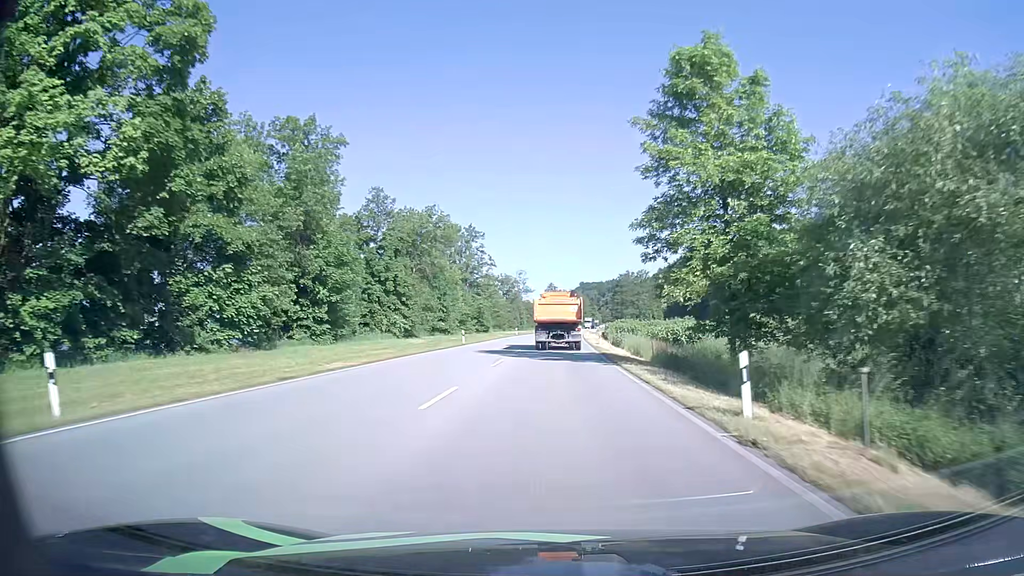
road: primary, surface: asphalt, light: Day
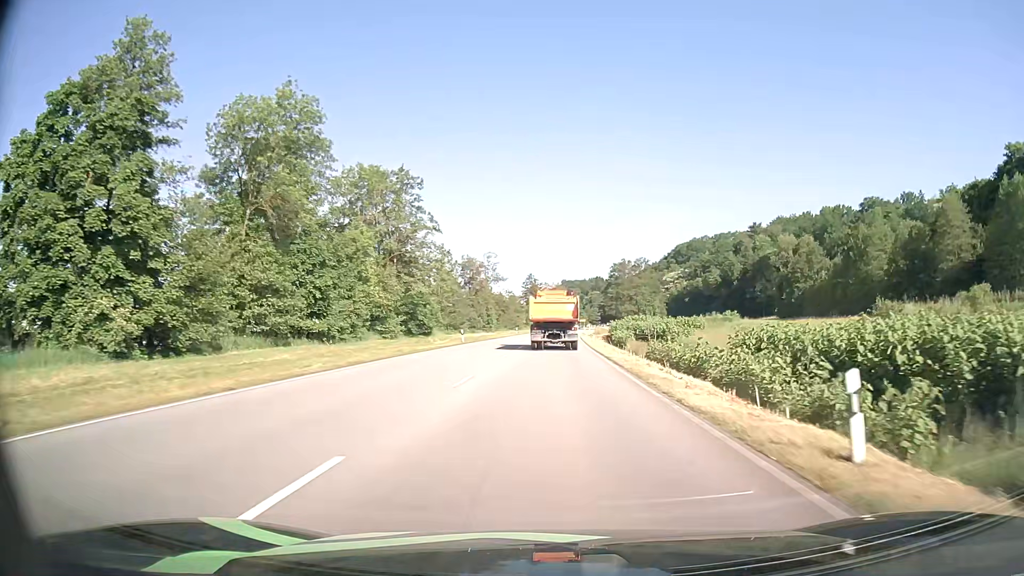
(+0.5, +43.9) m; +1°
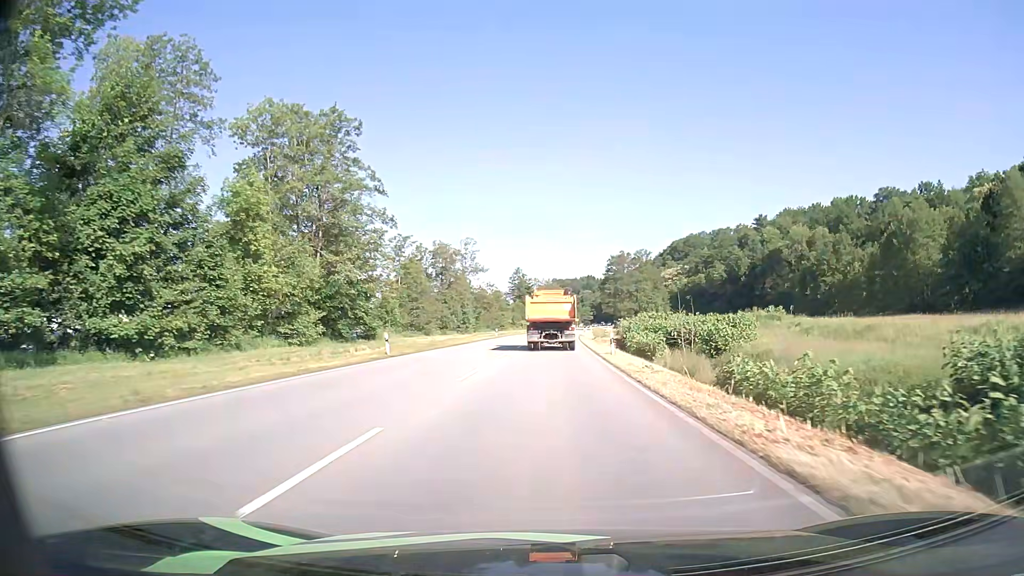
(+0.2, +22.2) m; +1°
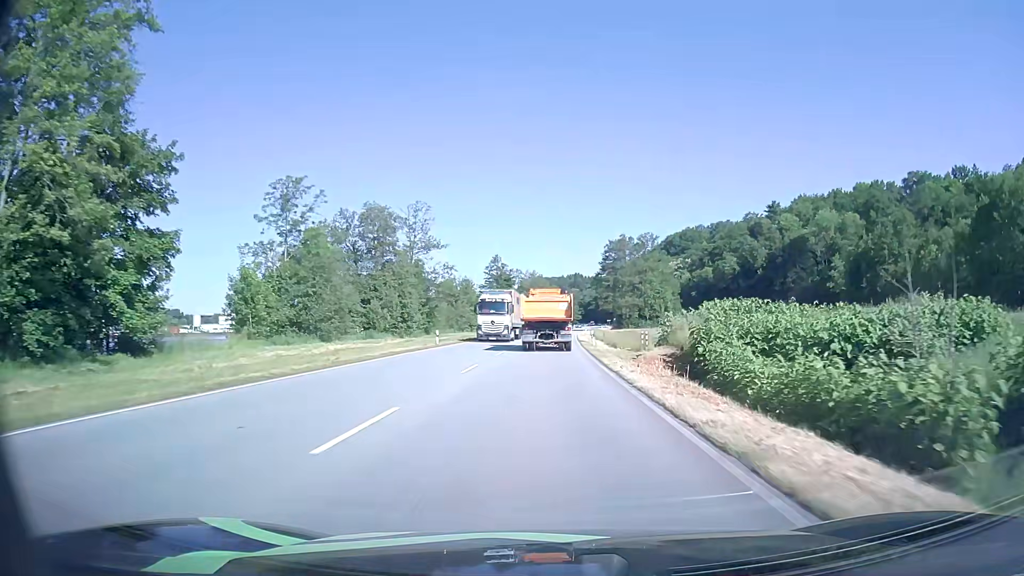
(+0.3, +33.6) m; +1°
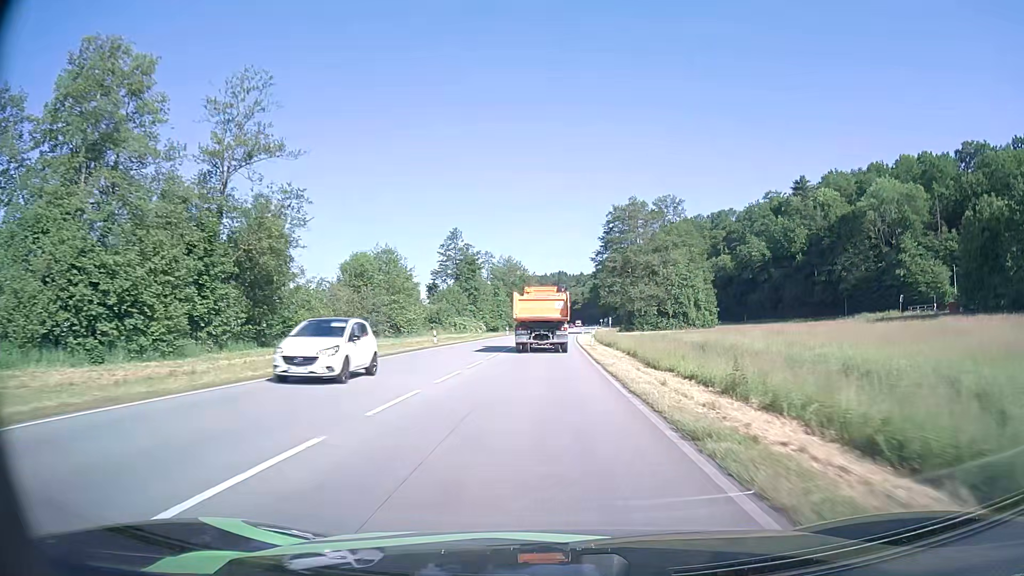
(+0.7, +45.3) m; +2°
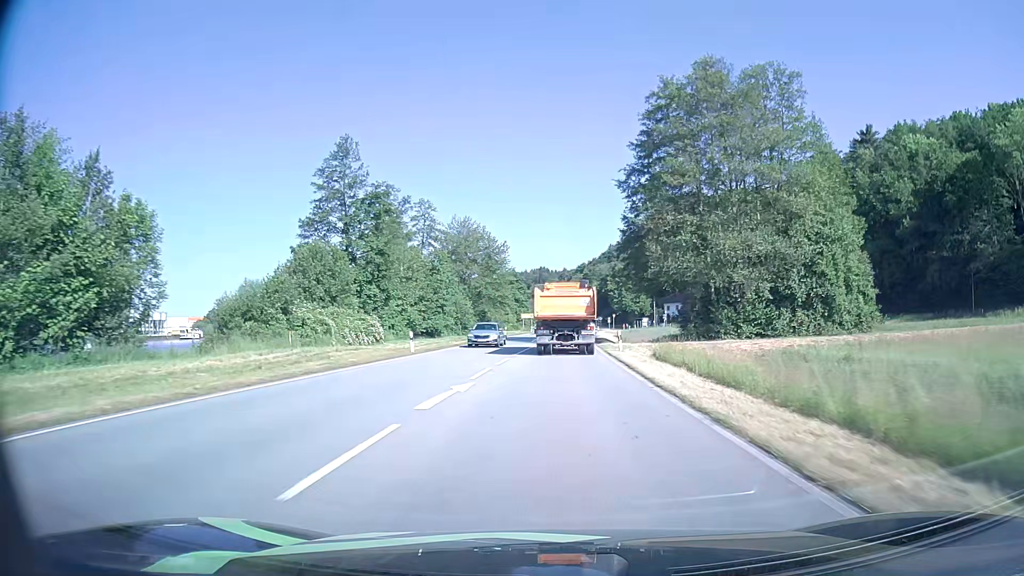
(+0.1, +57.2) m; +2°
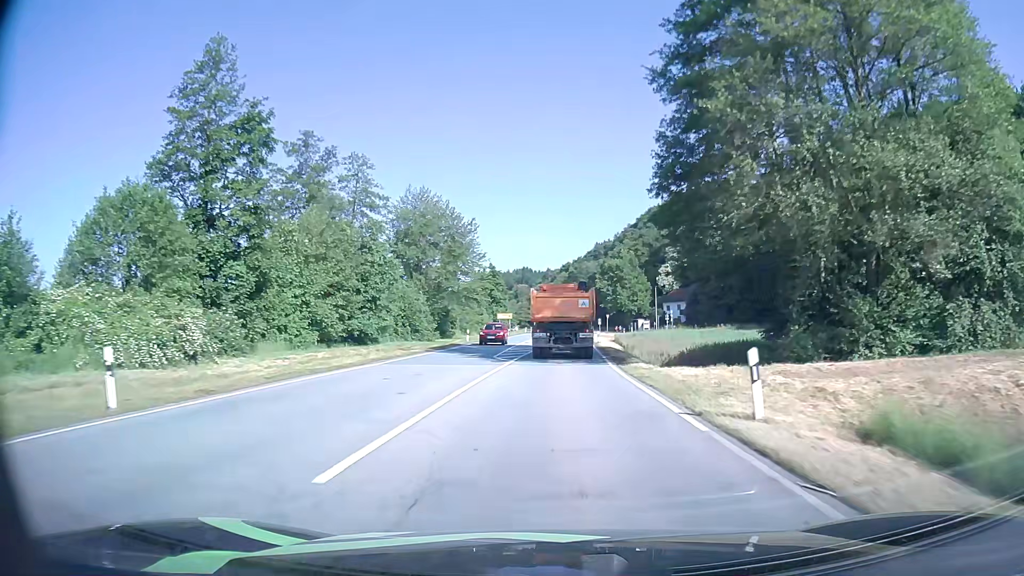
(+0.3, +23.0) m; +1°
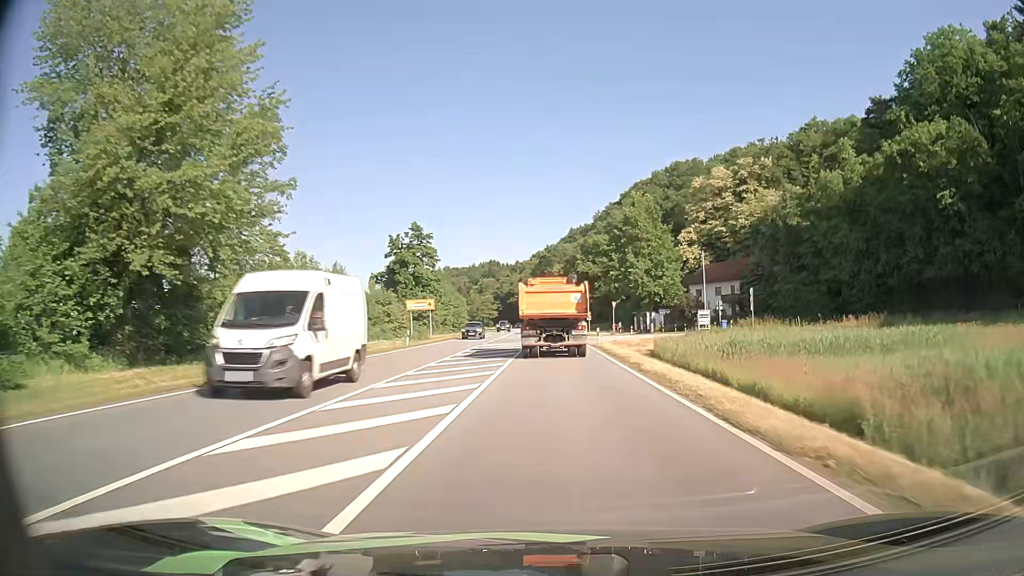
(+1.3, +55.8) m; +3°
(0, +10) (0, +20) (0, +30) (+1, +40) (+1, +50) (0, +60) (0, +70) (0, +80) (0, +90) (0, +100) m
